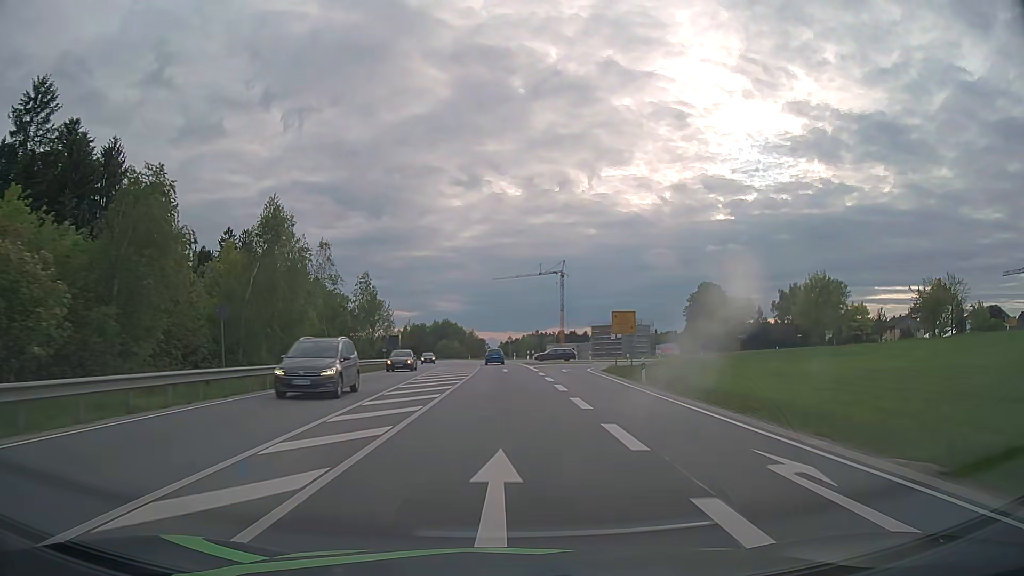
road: secondary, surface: asphalt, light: Day
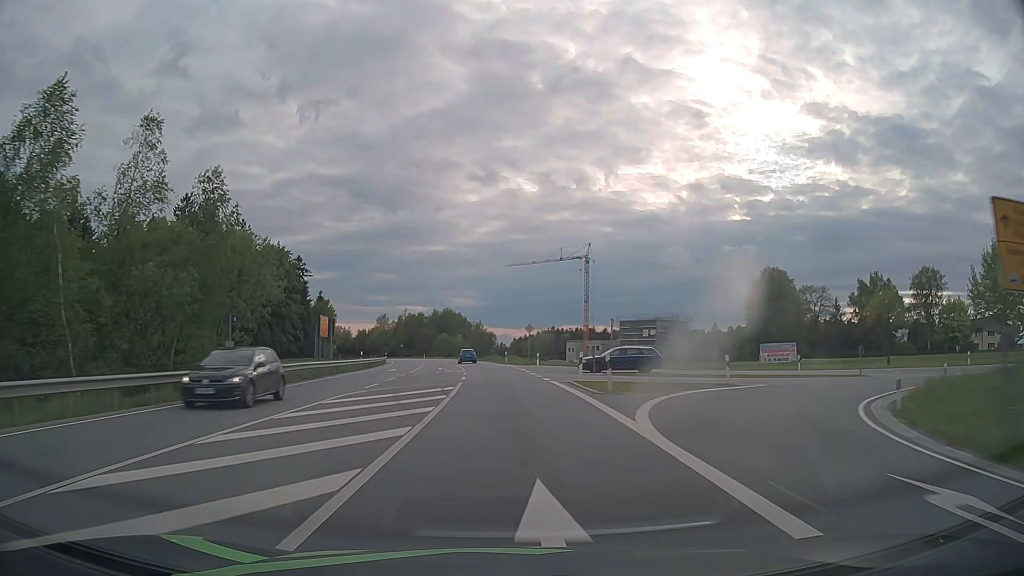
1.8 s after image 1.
(-0.3, +37.1) m; -1°
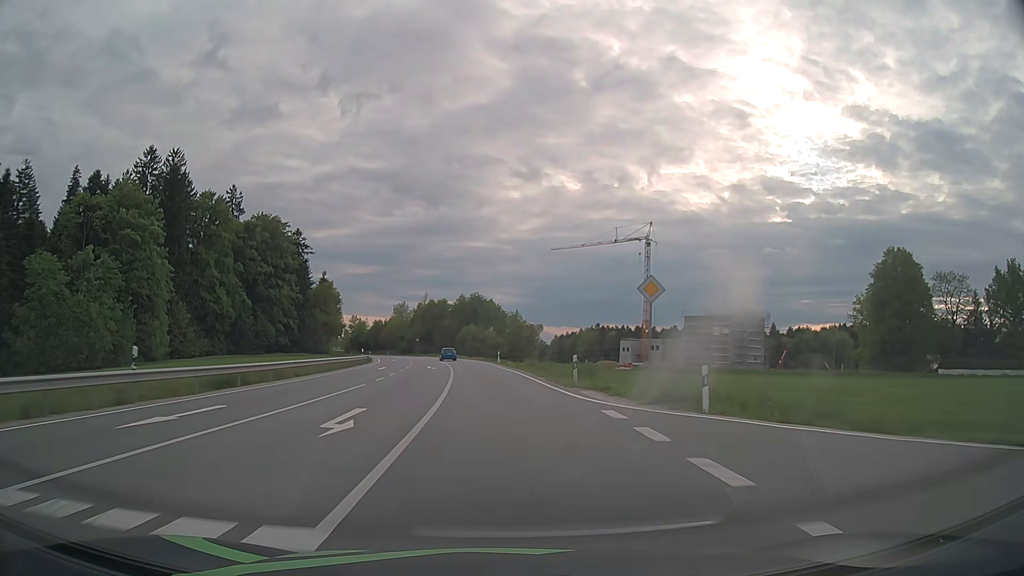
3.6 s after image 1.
(-0.9, +37.3) m; -3°
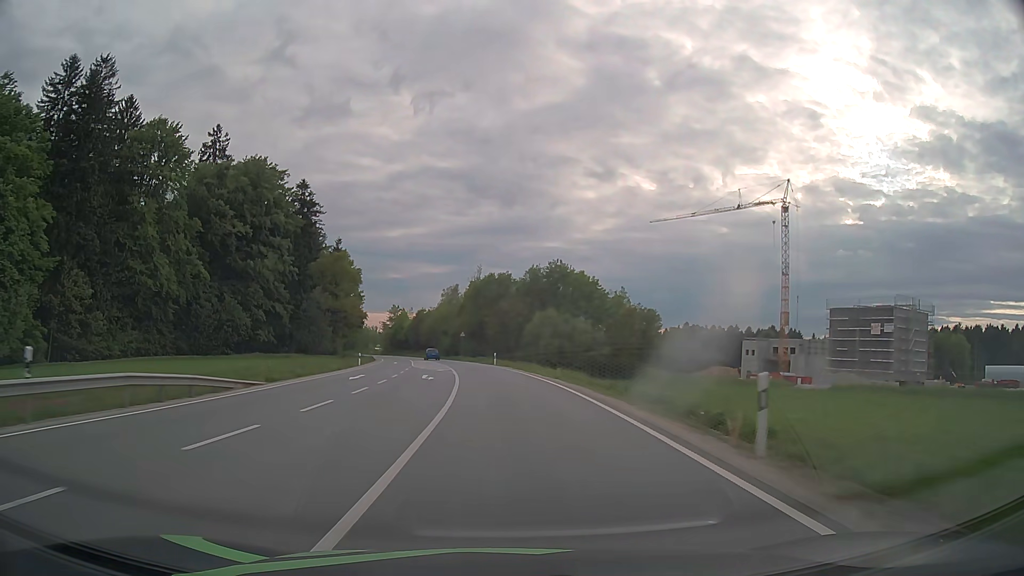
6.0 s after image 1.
(-2.5, +50.5) m; -6°
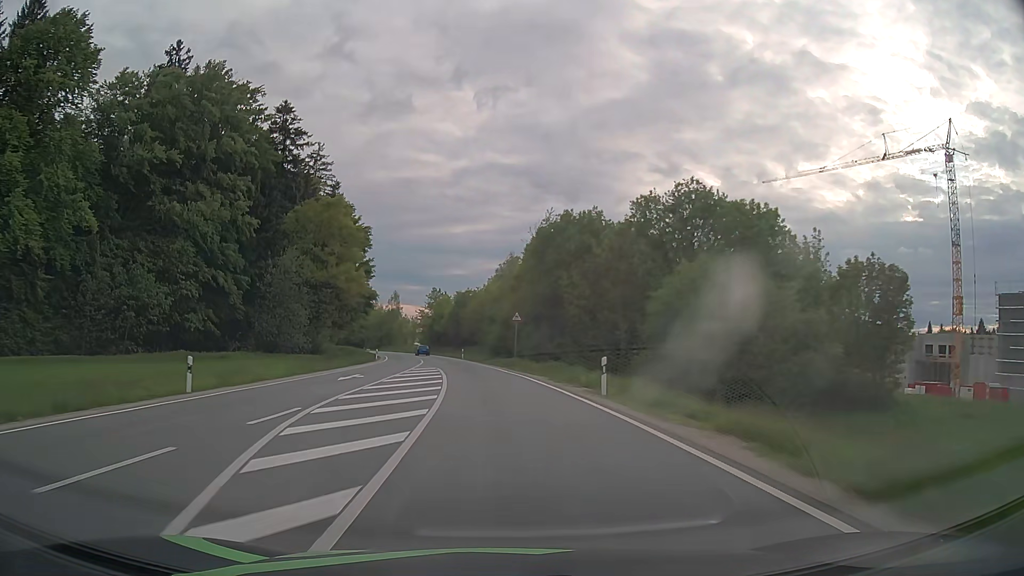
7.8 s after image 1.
(-1.8, +40.1) m; -5°
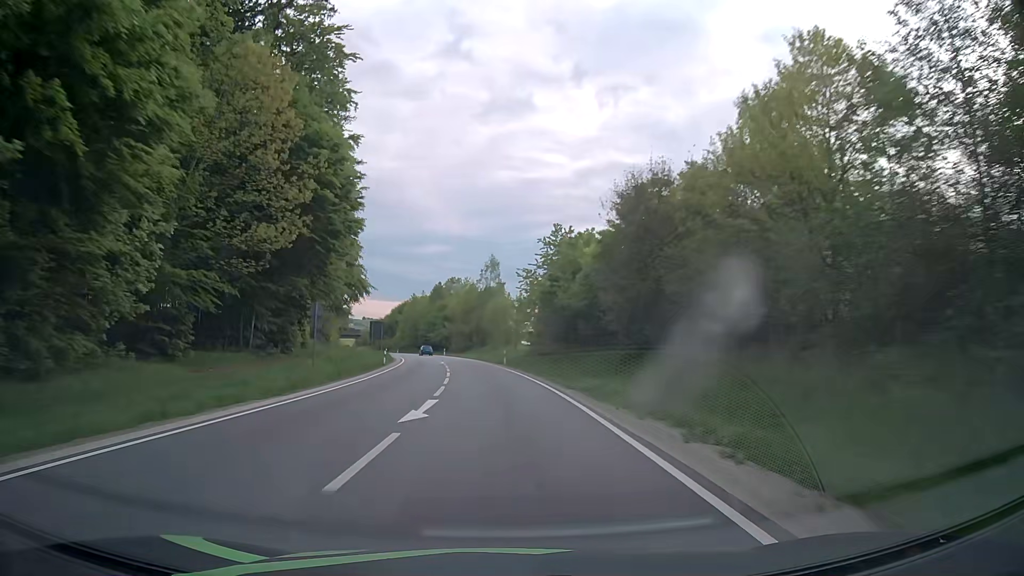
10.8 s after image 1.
(-7.4, +70.5) m; -11°
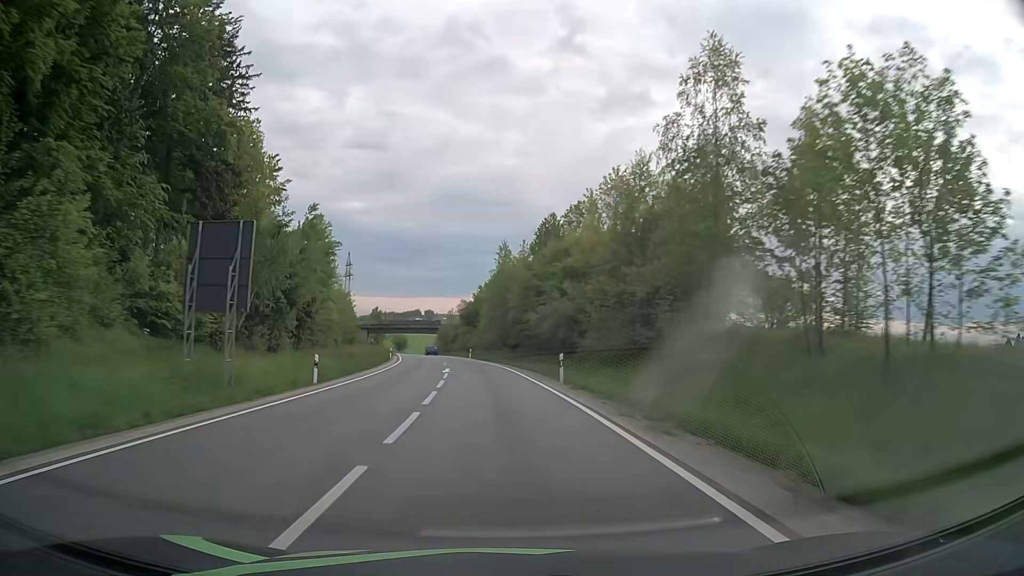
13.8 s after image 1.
(-6.4, +75.5) m; -10°
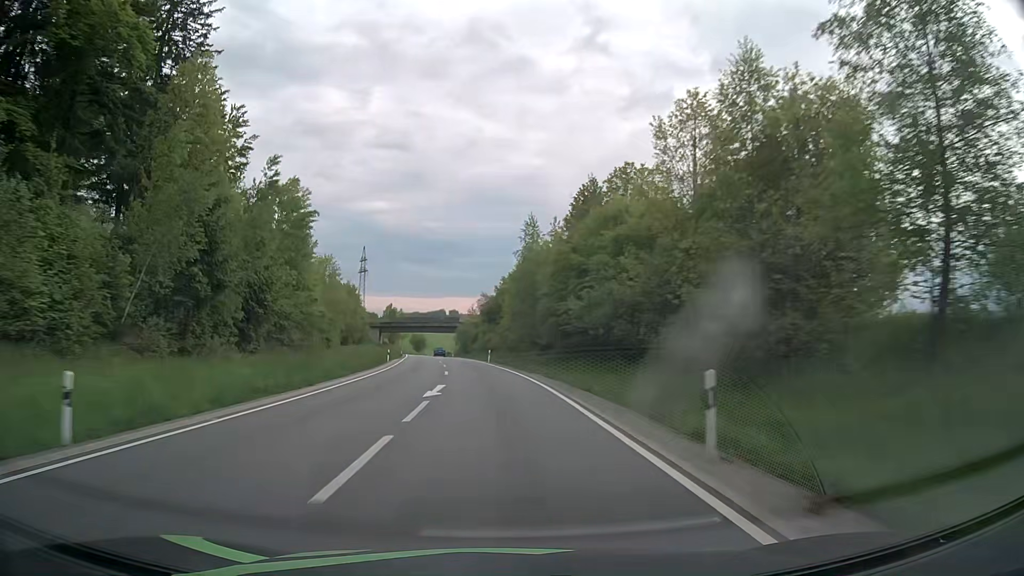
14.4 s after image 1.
(-0.2, +15.5) m; -2°
(0, +10) (0, +20) (-1, +30) (-2, +40) (-3, +50) (-4, +60) (-5, +70) (-7, +80) (-8, +90) (-9, +99) m
